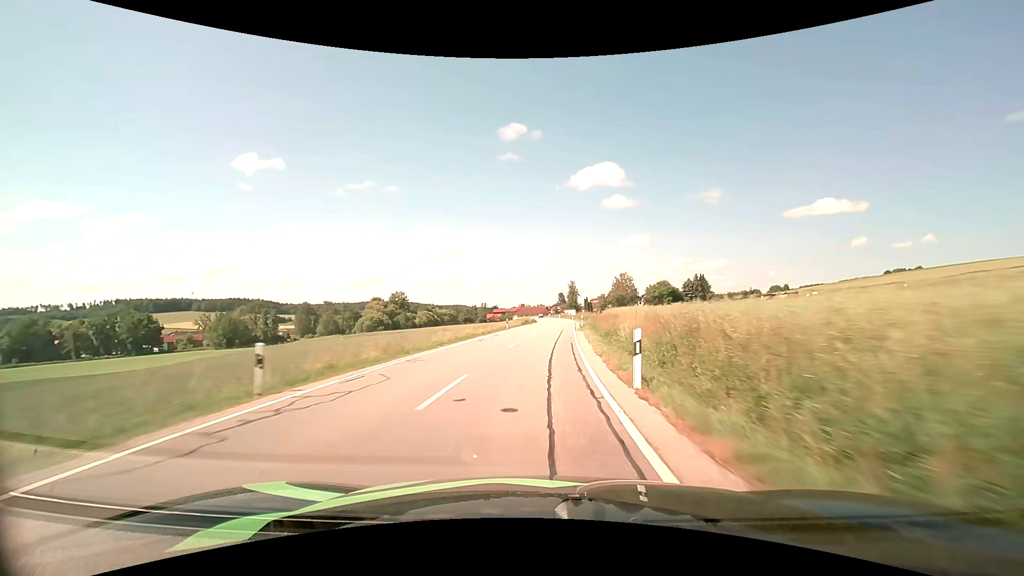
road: secondary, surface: asphalt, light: Day
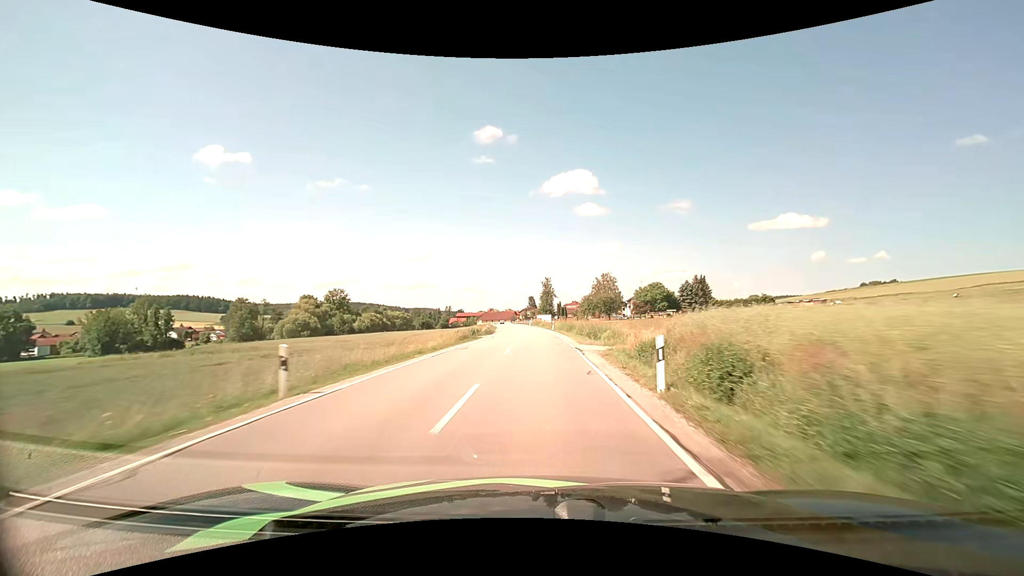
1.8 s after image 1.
(+1.1, +37.3) m; +3°
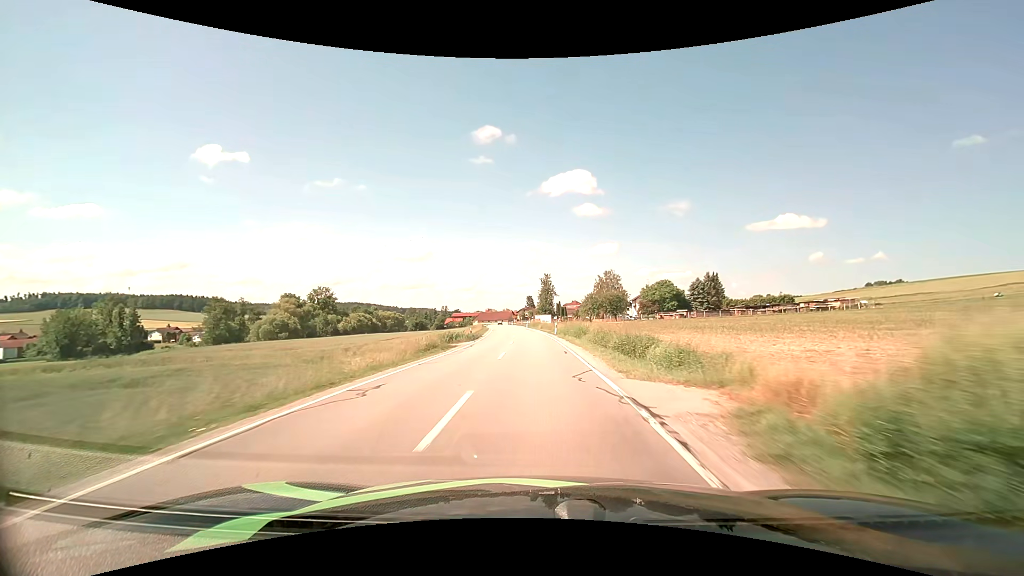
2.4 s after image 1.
(+0.1, +12.5) m; 0°
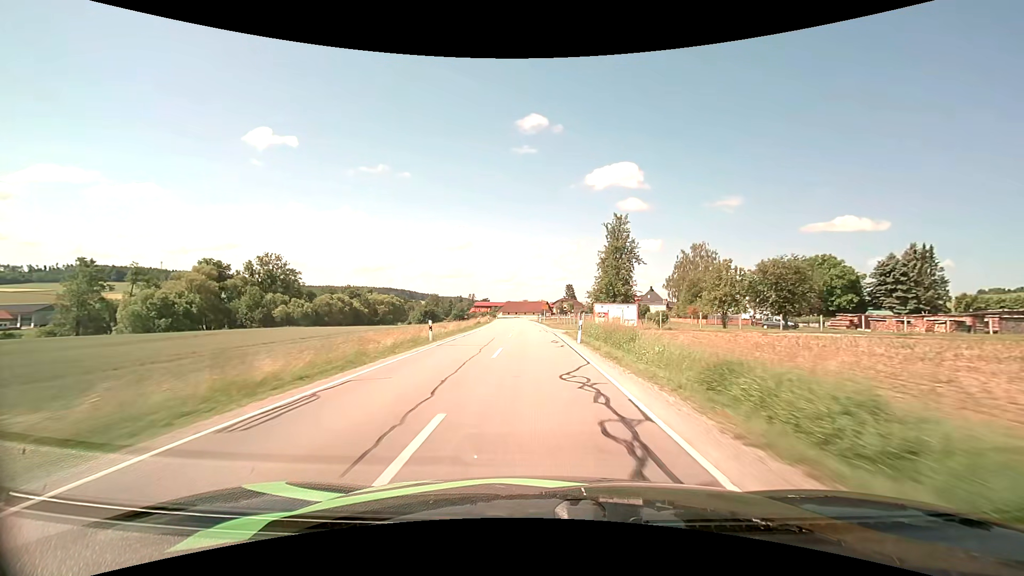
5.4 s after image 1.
(-1.9, +62.4) m; -4°
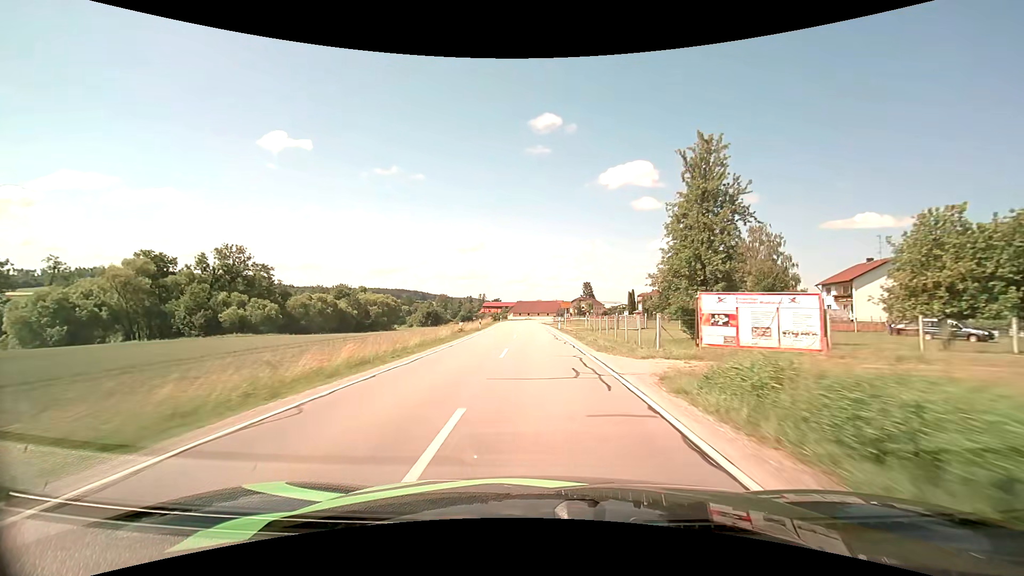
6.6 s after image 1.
(-0.3, +23.1) m; -2°
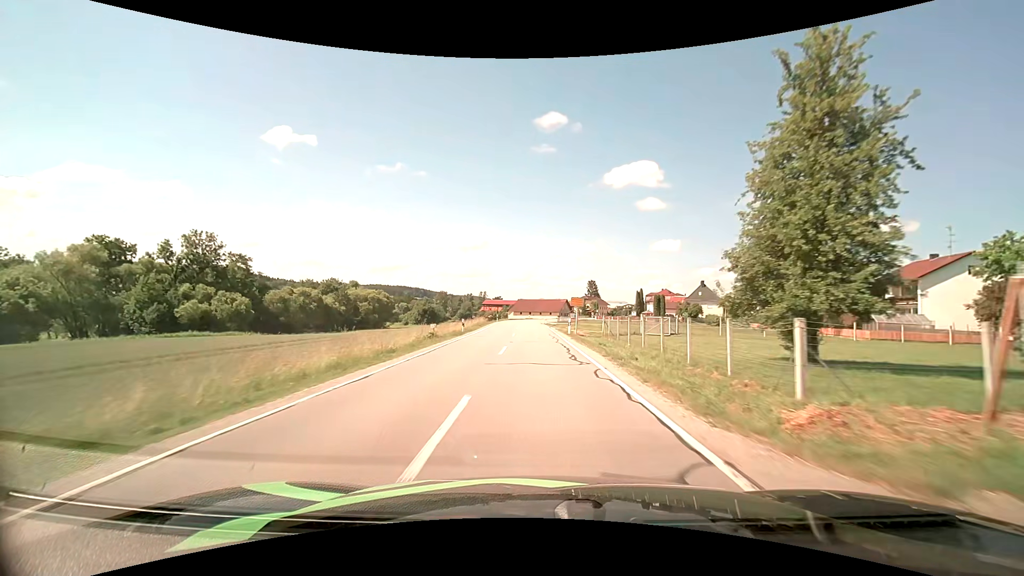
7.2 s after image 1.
(0.0, +10.9) m; 0°
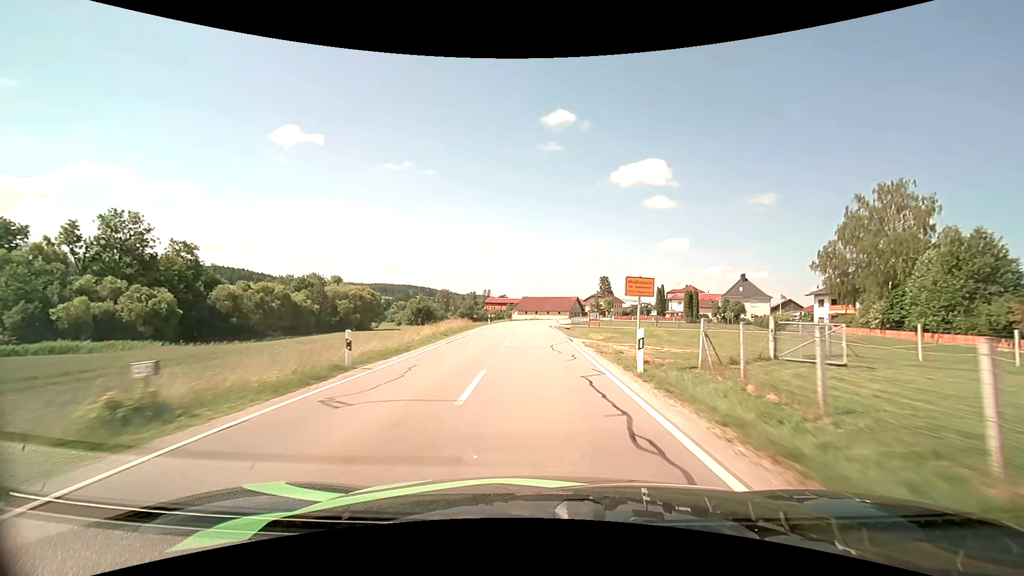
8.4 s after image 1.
(-0.1, +20.4) m; -1°
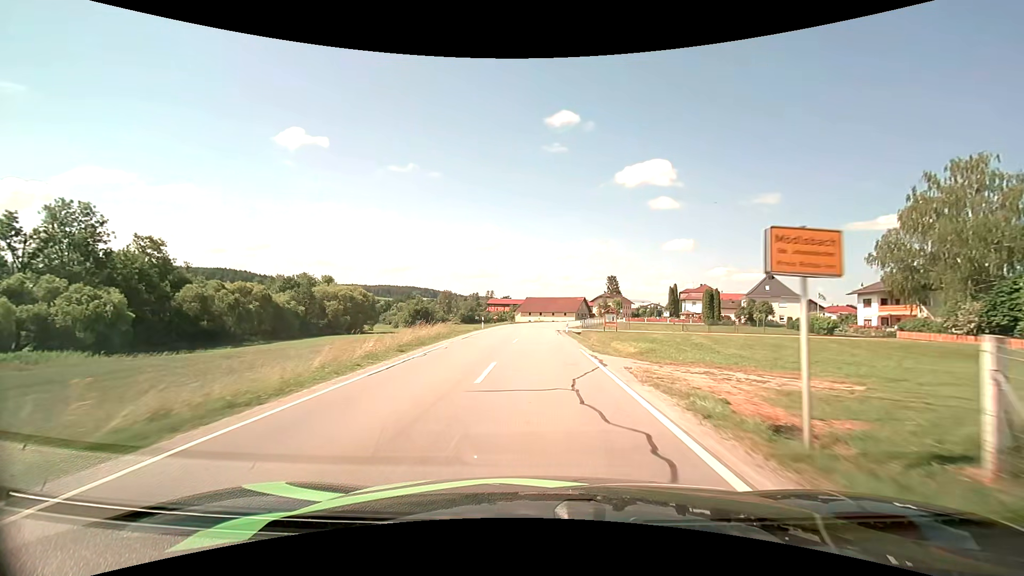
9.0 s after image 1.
(0.0, +9.6) m; -1°
(0, +10) (0, +20) (0, +30) (0, +40) (+1, +50) (+1, +60) (+3, +70) (+5, +80) (+7, +89) (+10, +99) m
